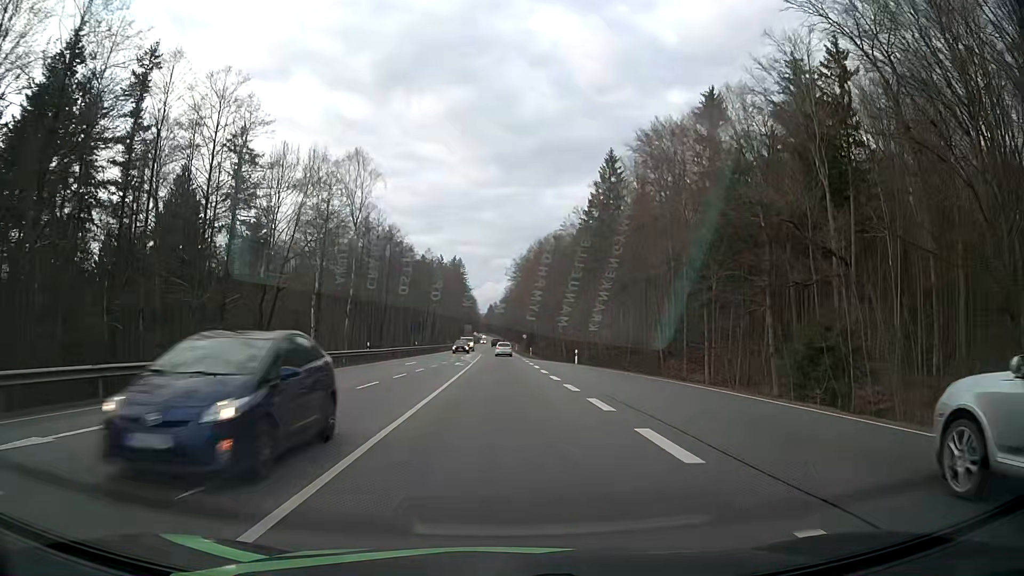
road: secondary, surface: asphalt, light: Day
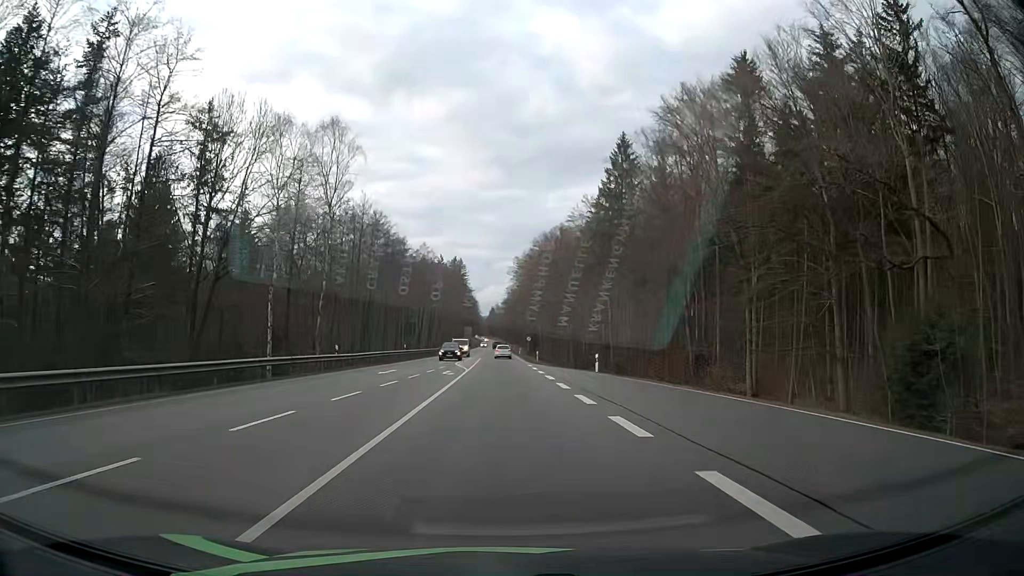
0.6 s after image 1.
(-0.1, +9.6) m; -1°
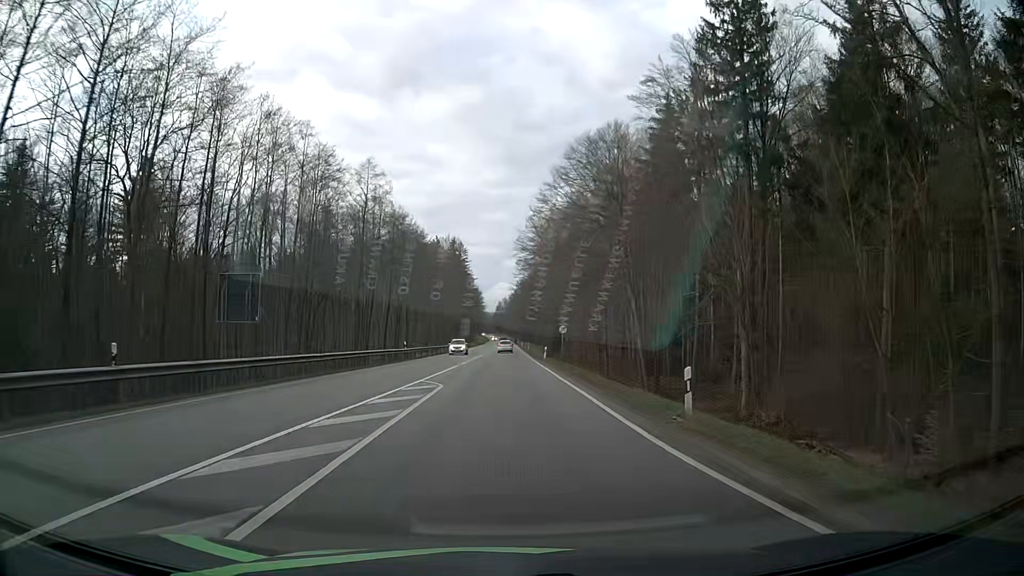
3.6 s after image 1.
(-0.2, +48.1) m; -1°
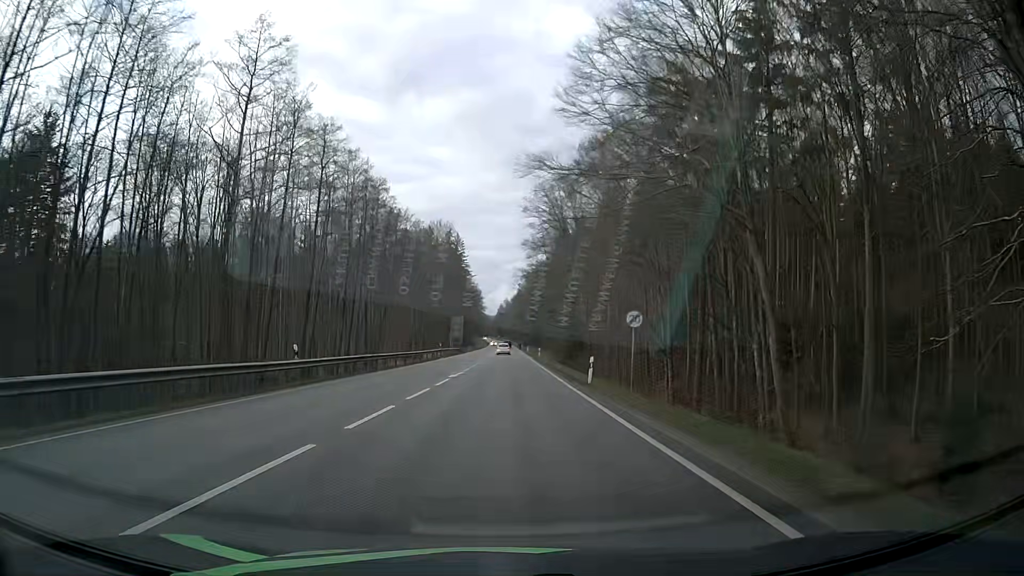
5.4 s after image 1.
(+0.1, +28.4) m; 0°
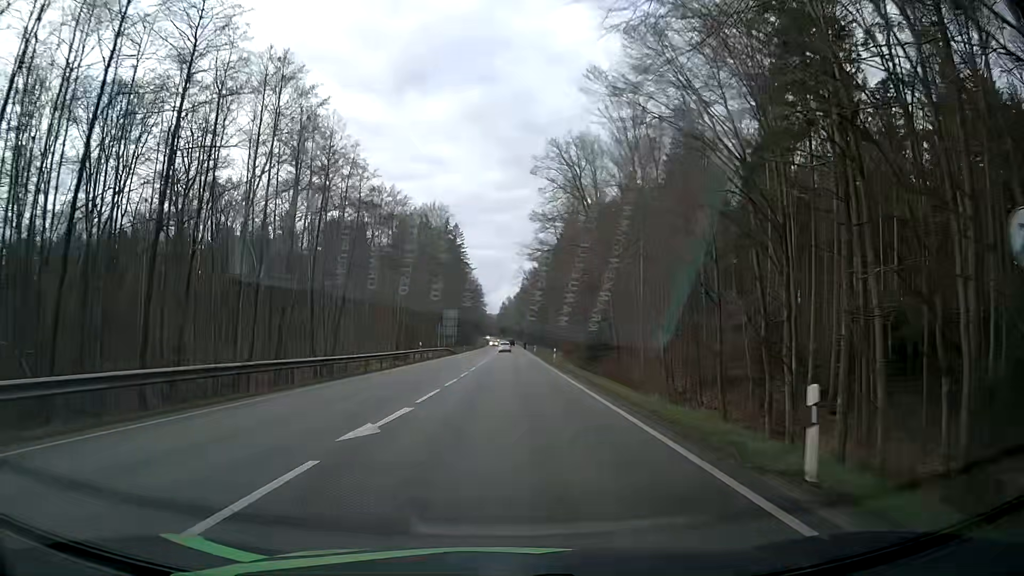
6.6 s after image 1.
(-0.1, +19.3) m; 0°
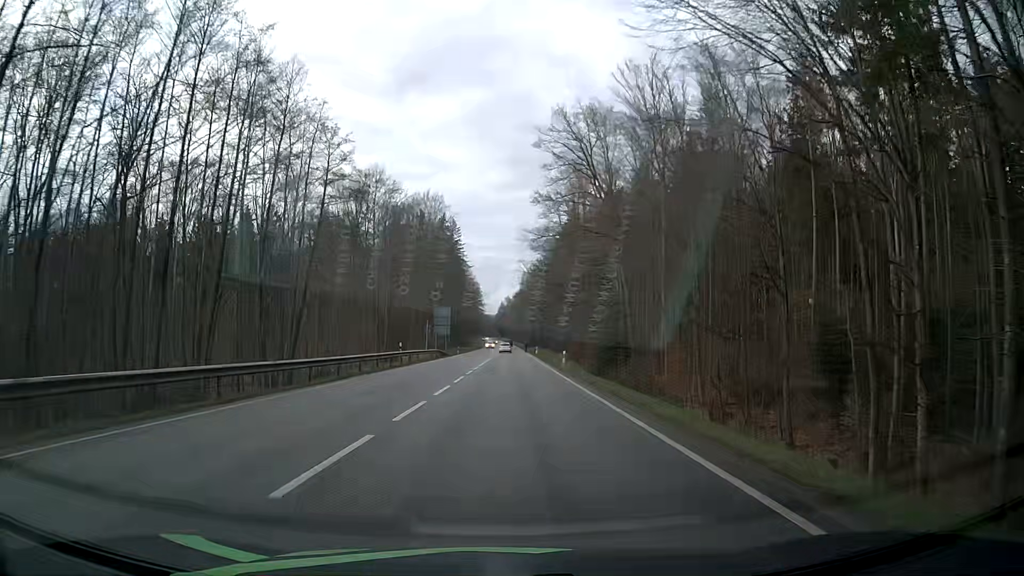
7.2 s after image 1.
(0.0, +9.7) m; 0°
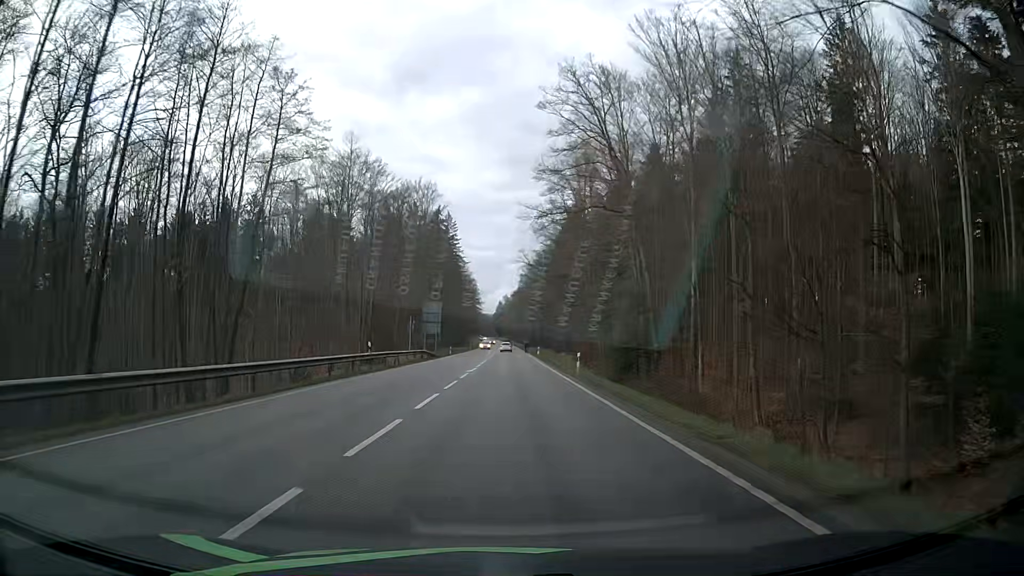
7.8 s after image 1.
(0.0, +9.8) m; 0°
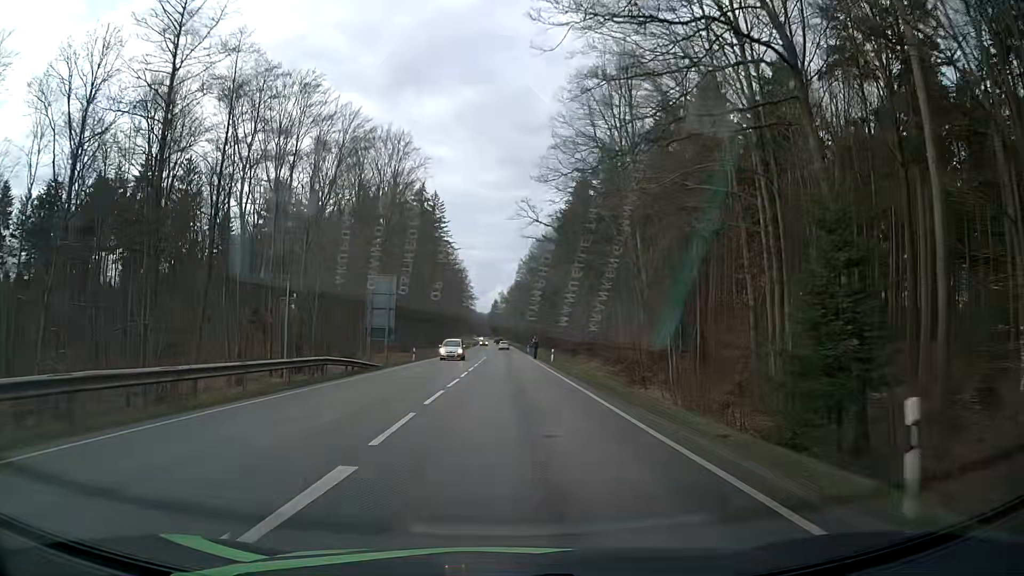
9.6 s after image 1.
(+0.2, +29.2) m; 0°
(0, +10) (0, +20) (0, +30) (0, +40) (0, +50) (0, +60) (0, +70) (0, +80) (0, +90) (0, +100) m
